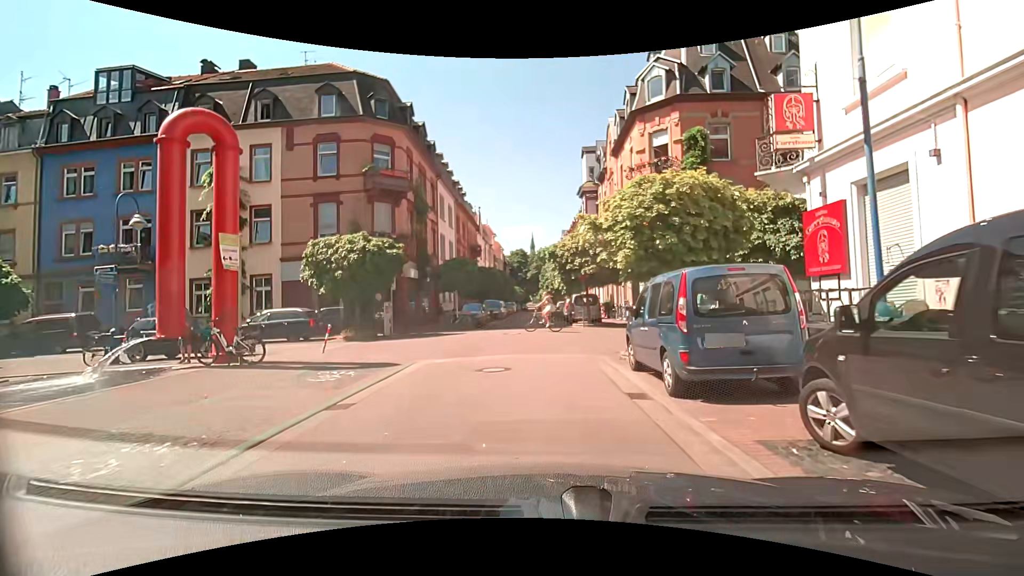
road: residential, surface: asphalt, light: Day
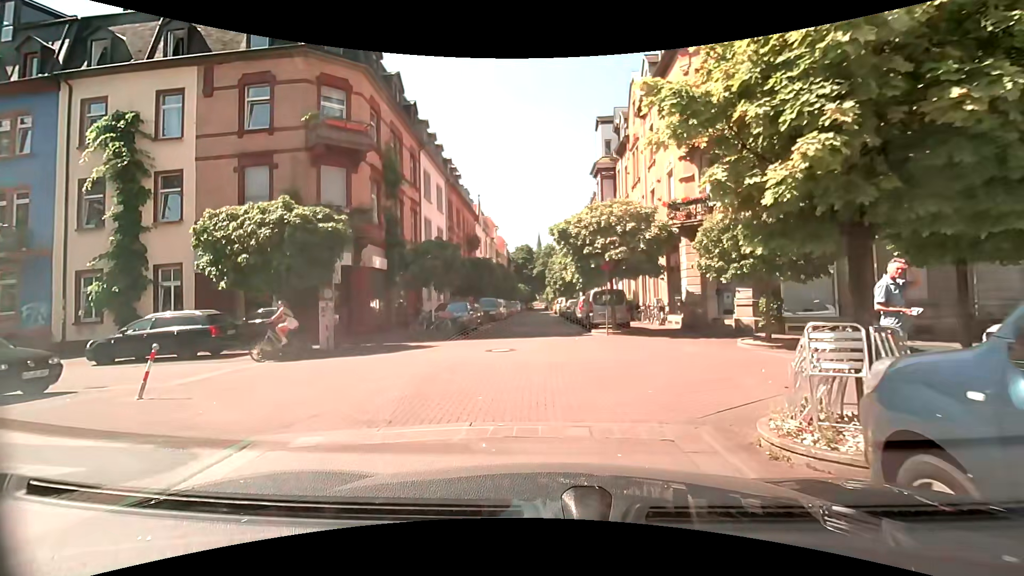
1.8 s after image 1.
(0.0, +7.3) m; -2°
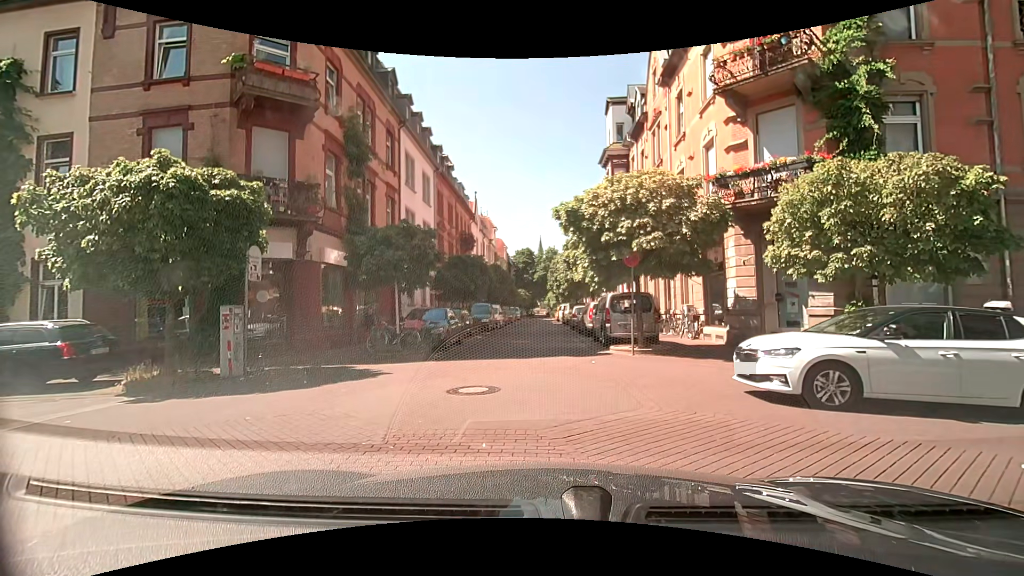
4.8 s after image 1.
(0.0, +4.9) m; 0°
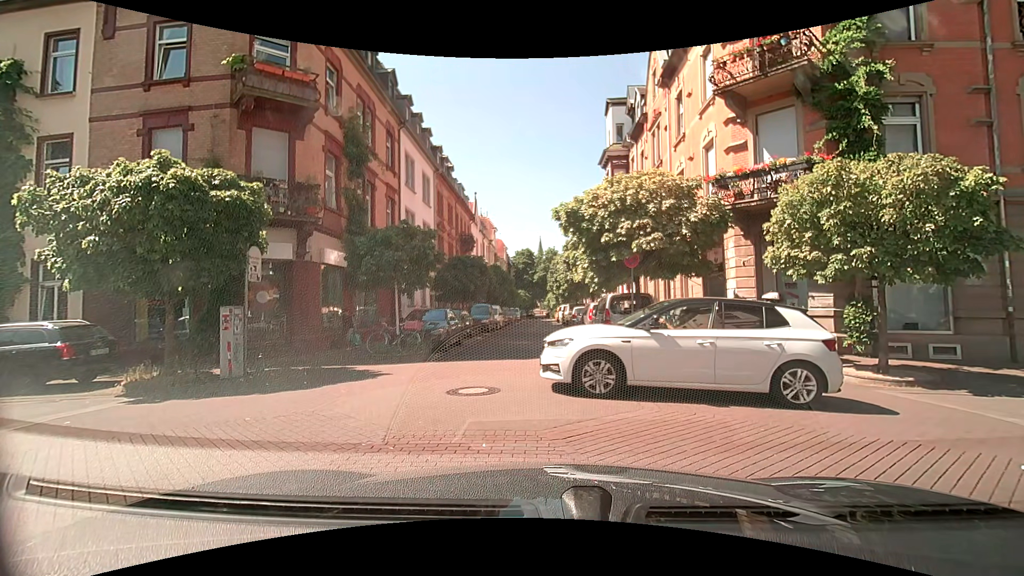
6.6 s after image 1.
(0.0, +0.1) m; 0°
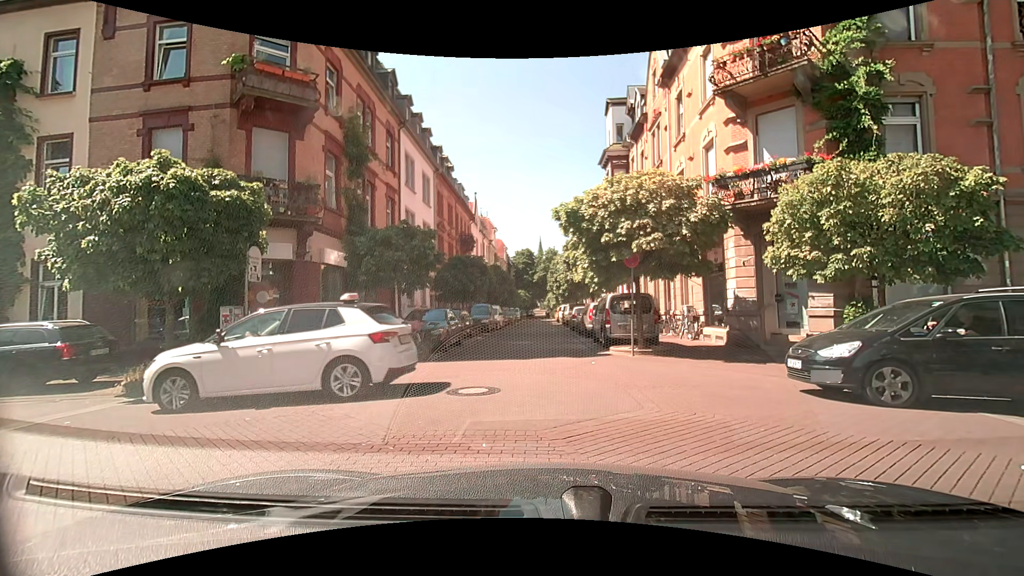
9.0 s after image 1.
(0.0, 0.0) m; 0°
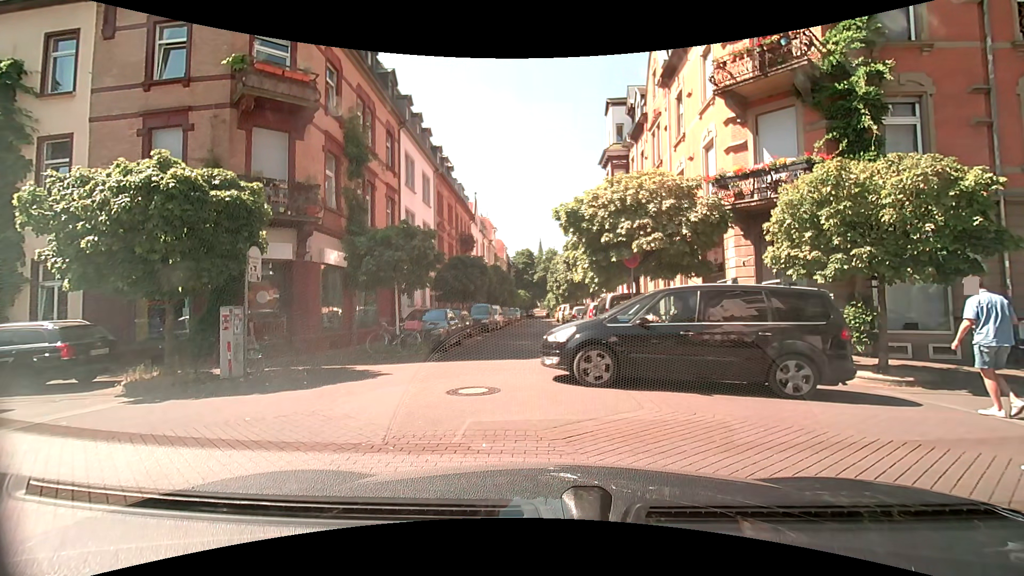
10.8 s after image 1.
(0.0, 0.0) m; 0°
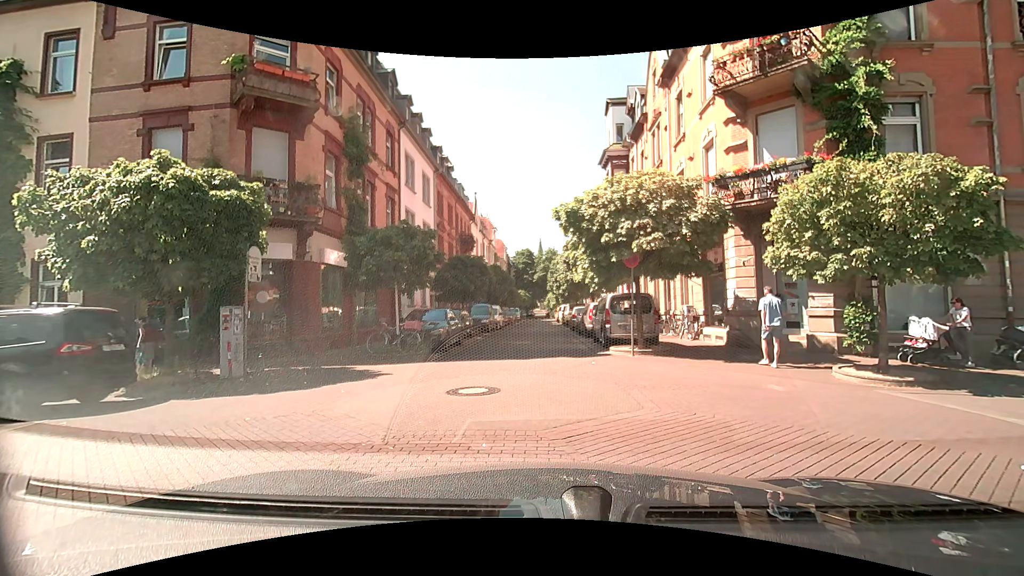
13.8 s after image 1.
(0.0, 0.0) m; 0°
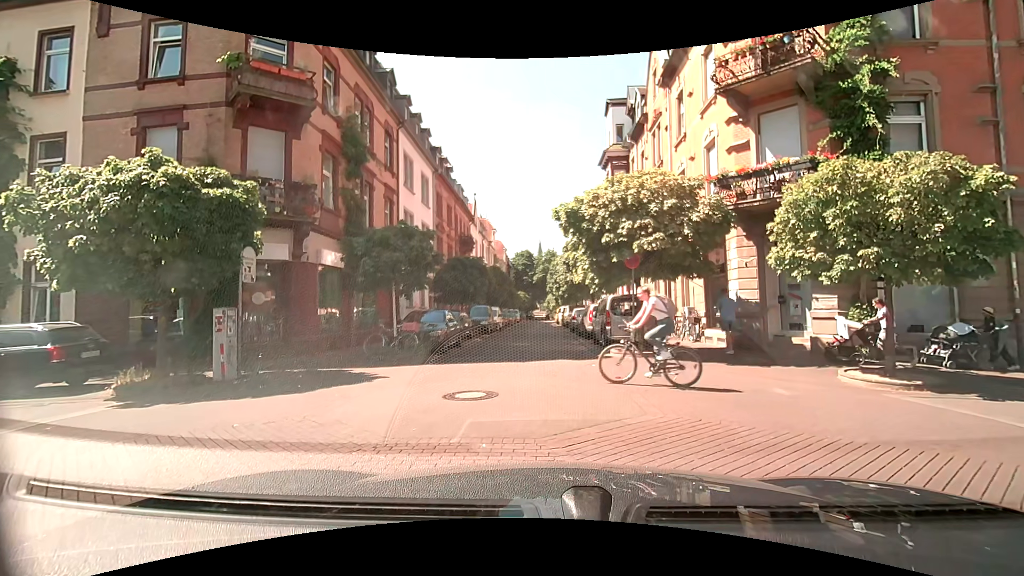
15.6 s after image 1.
(0.0, +0.2) m; 0°
